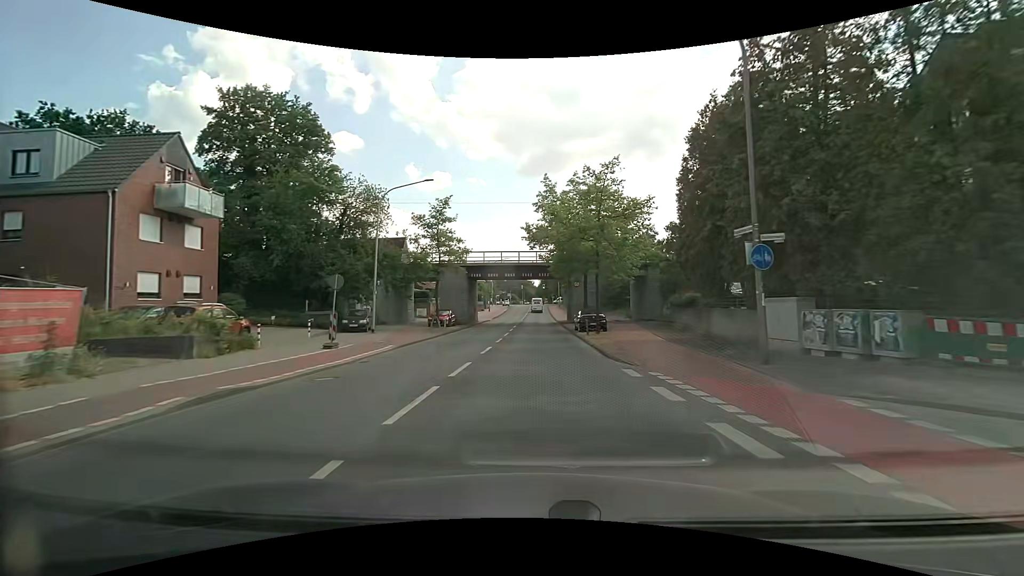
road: secondary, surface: asphalt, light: Day
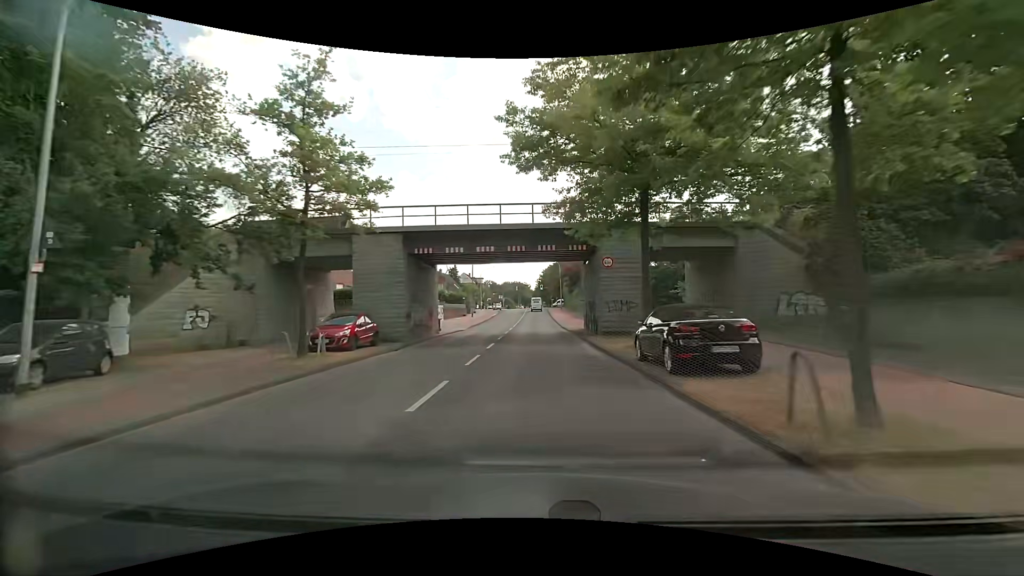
(+0.2, +21.5) m; +1°
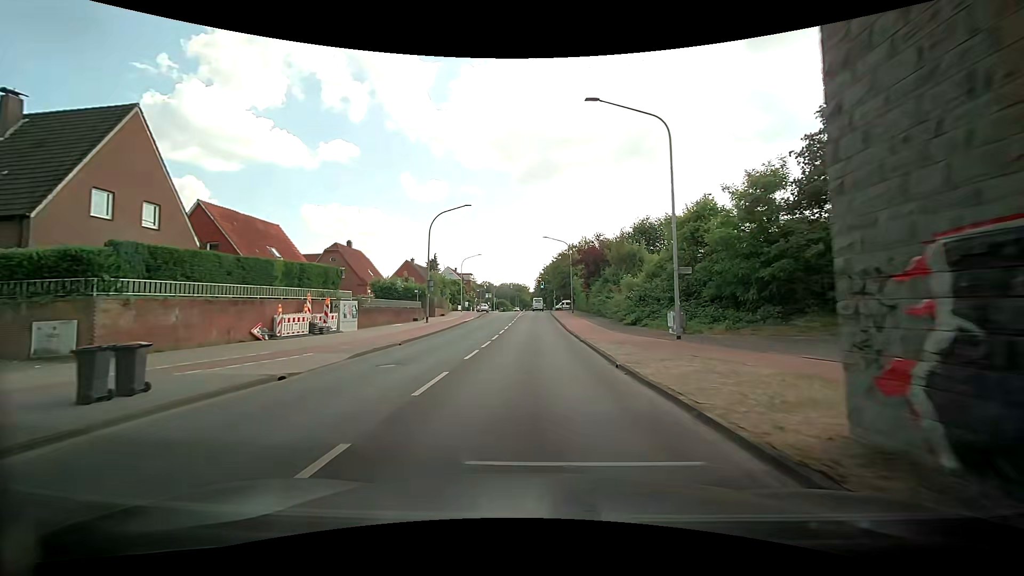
(+0.2, +28.8) m; 0°
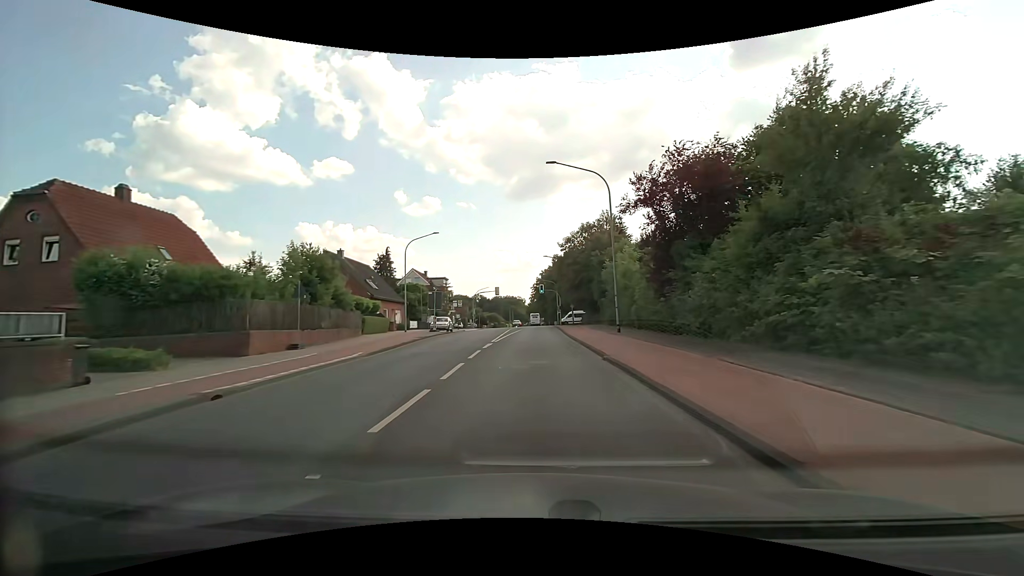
(-0.4, +35.3) m; 0°
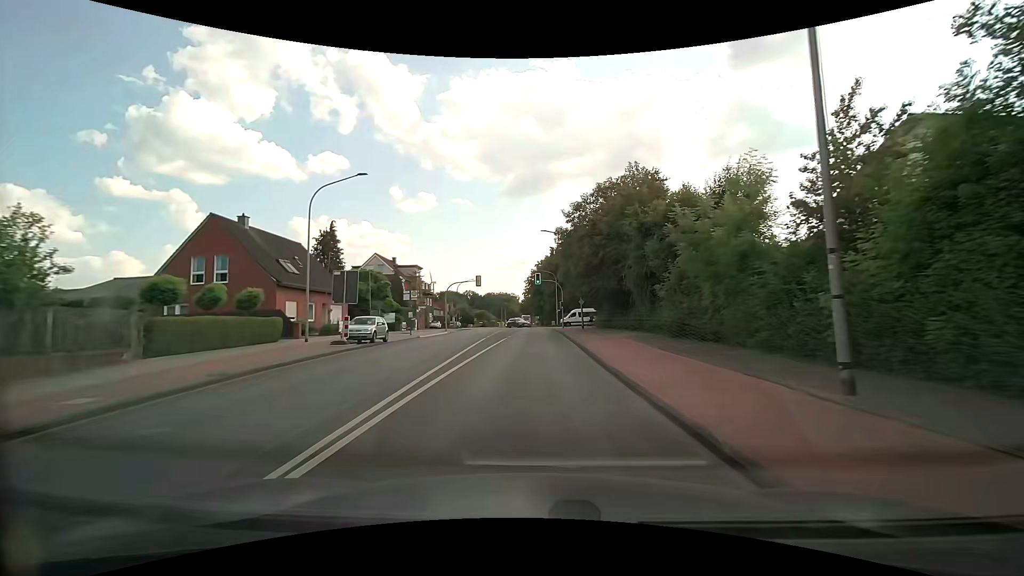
(+0.2, +20.3) m; +1°
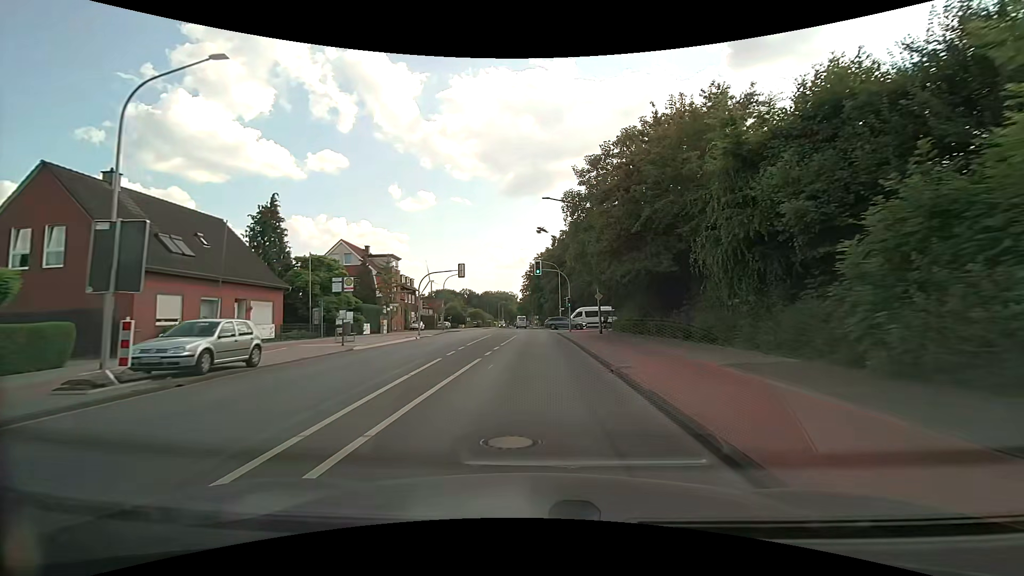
(0.0, +13.6) m; 0°
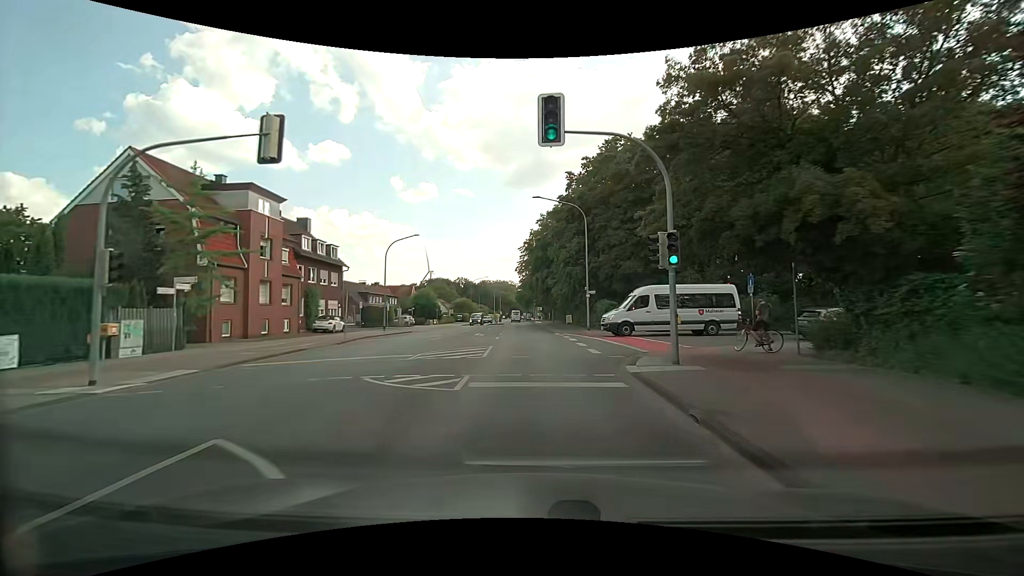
(-0.1, +34.6) m; -1°
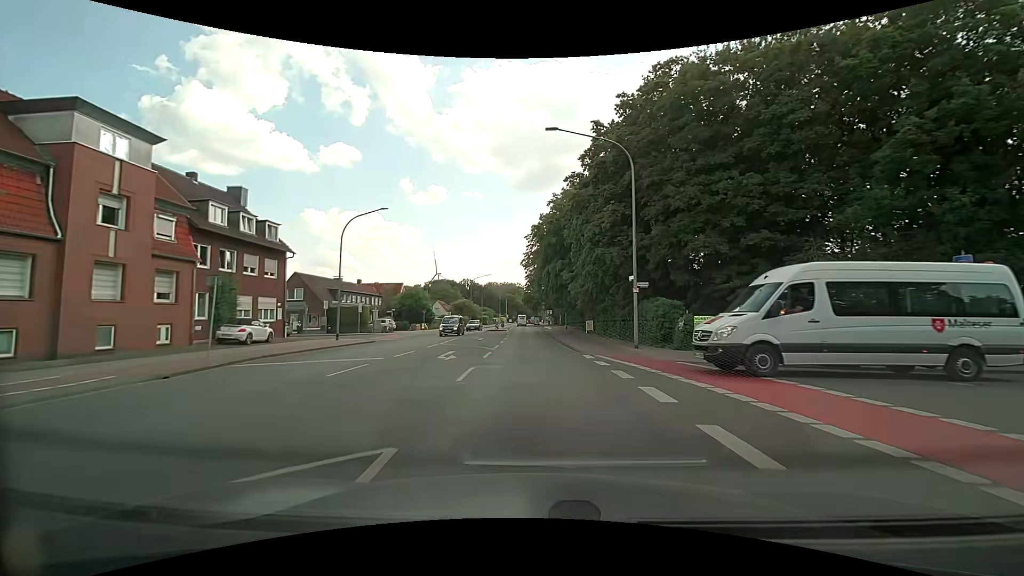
(0.0, +14.2) m; -1°
(0, +10) (0, +20) (0, +30) (0, +40) (0, +50) (-1, +60) (-1, +70) (-1, +80) (-1, +90) (-1, +100) m
